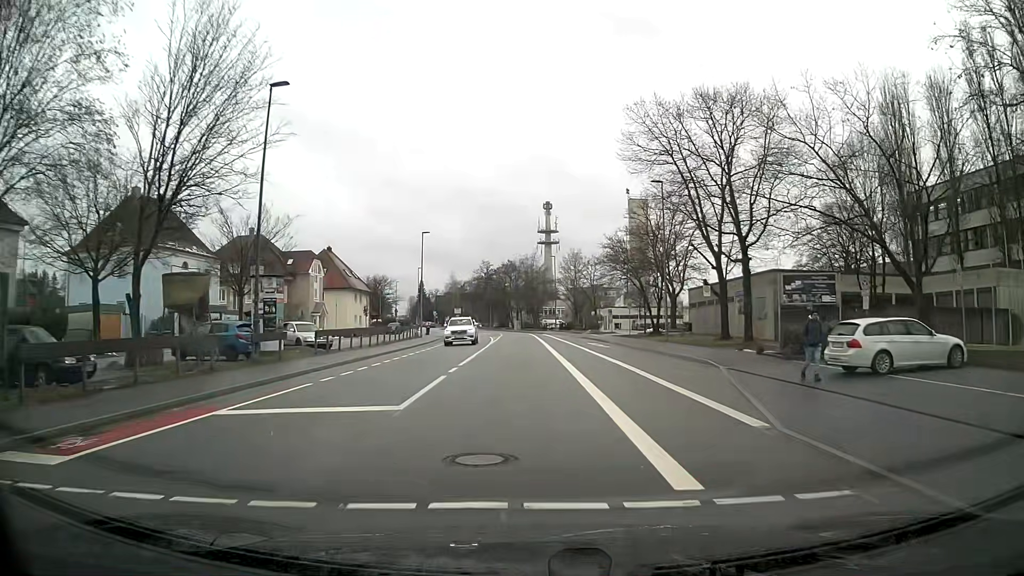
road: tertiary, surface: asphalt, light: Day
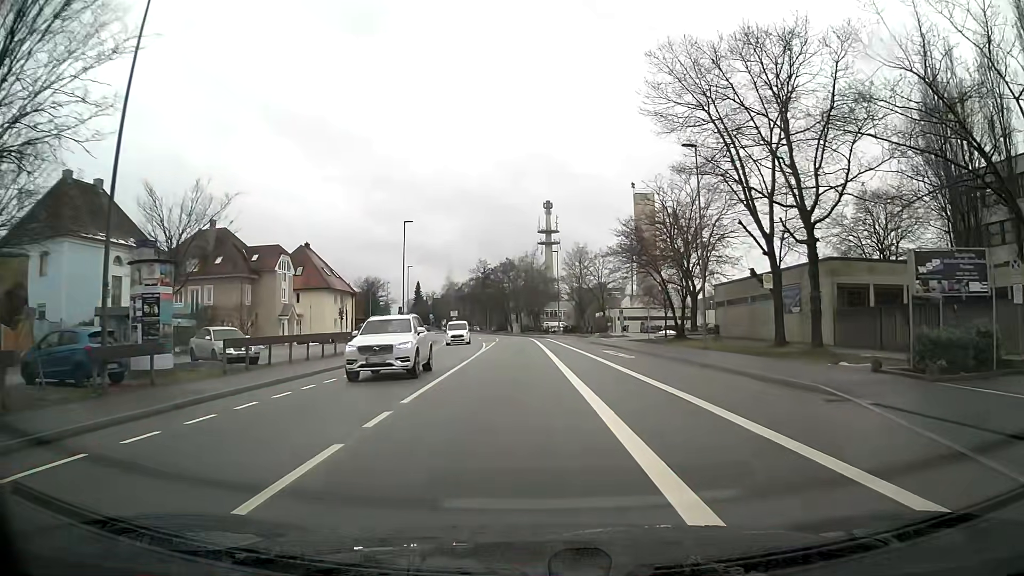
(0.0, +9.4) m; 0°
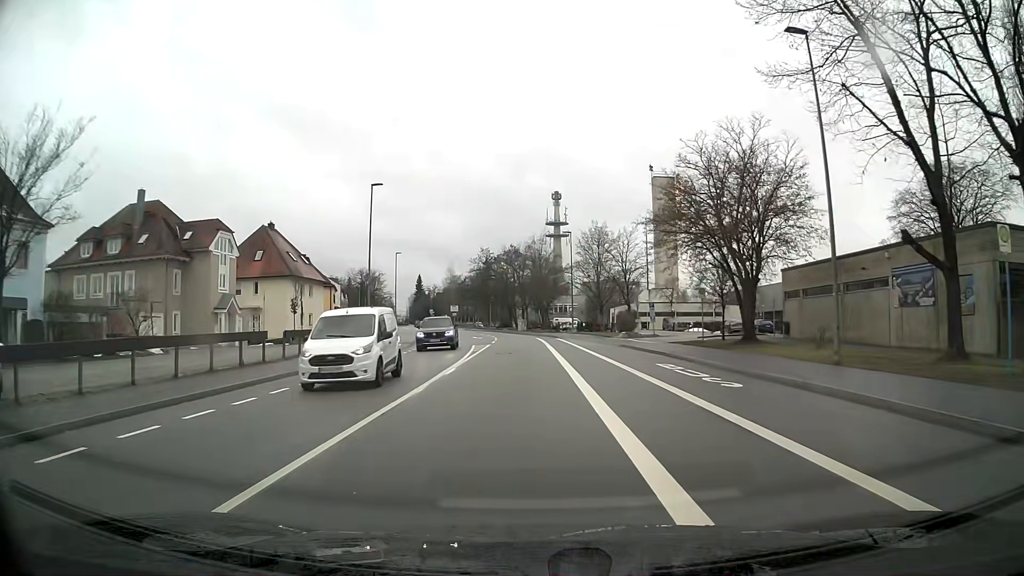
(-0.1, +14.2) m; -1°
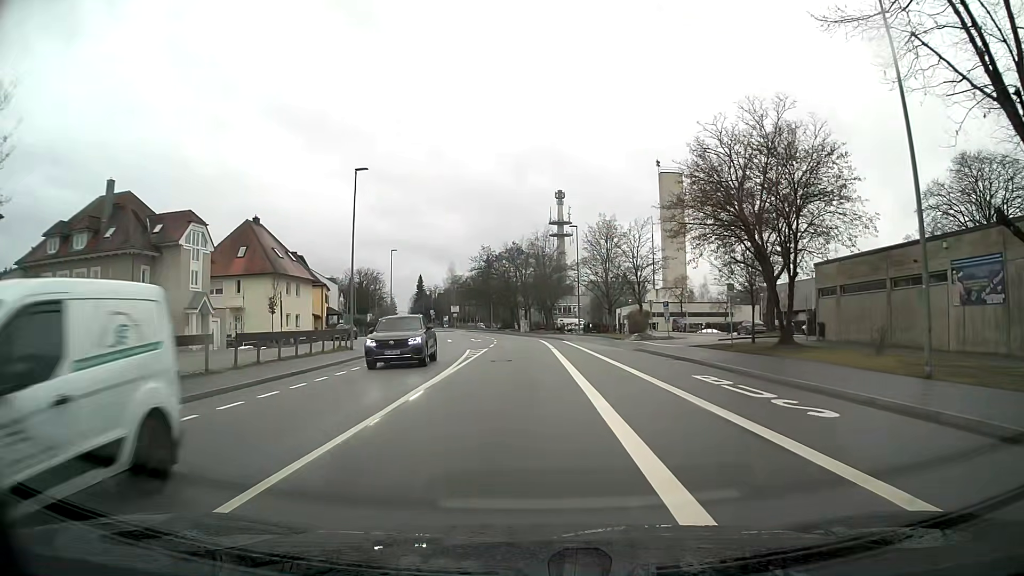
(0.0, +4.8) m; 0°
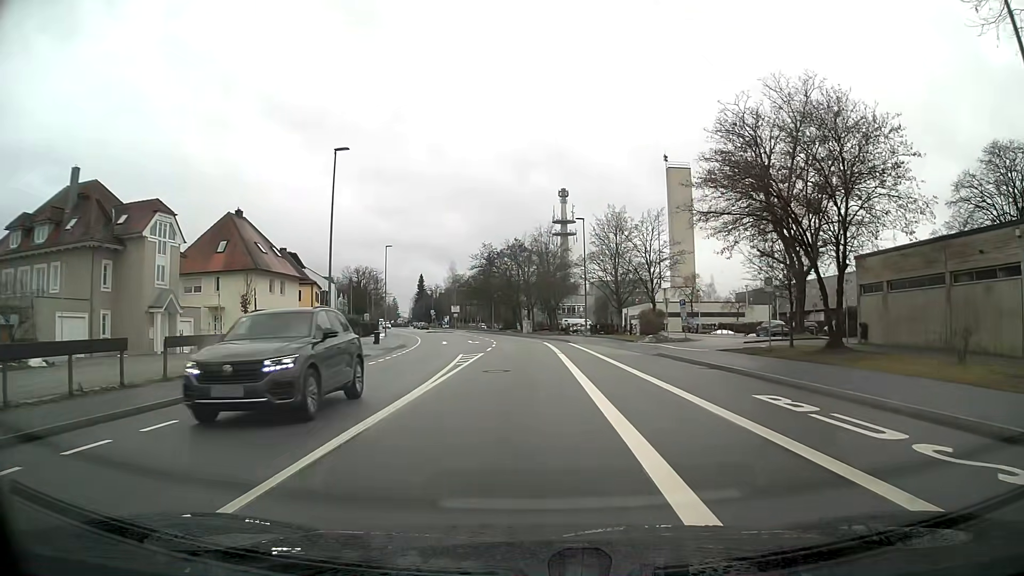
(0.0, +4.8) m; 0°
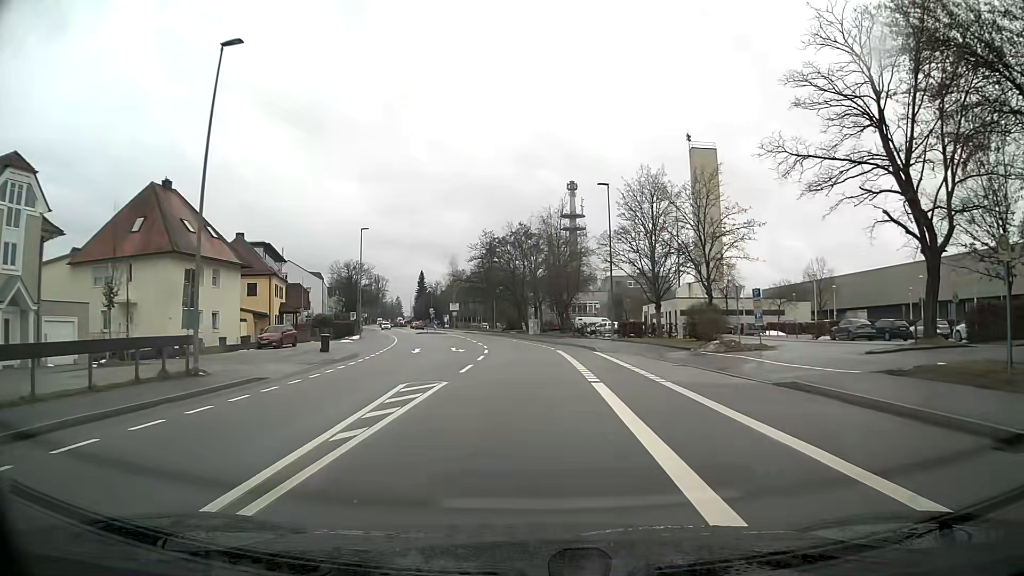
(-0.1, +14.4) m; 0°
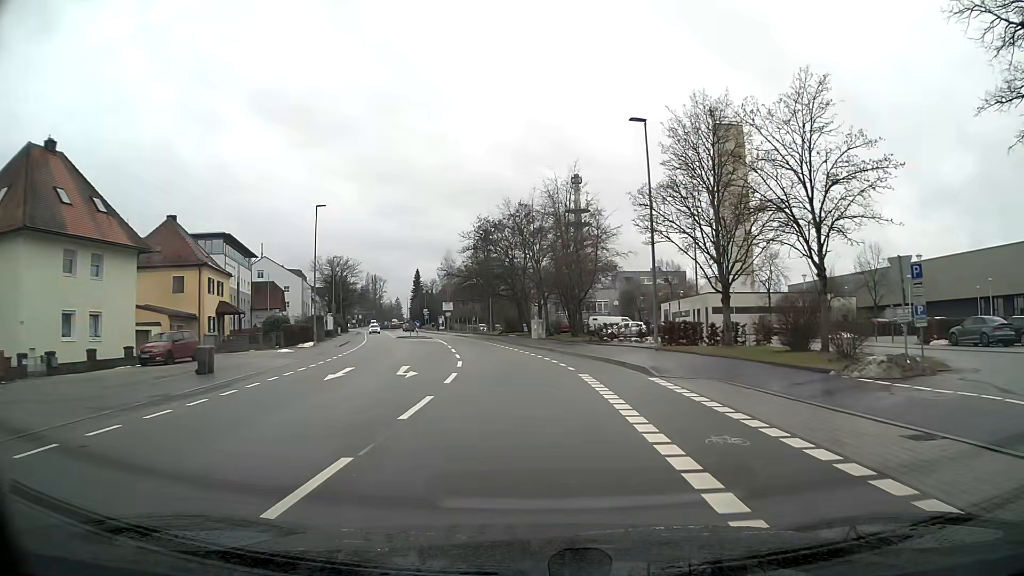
(0.0, +14.4) m; 0°
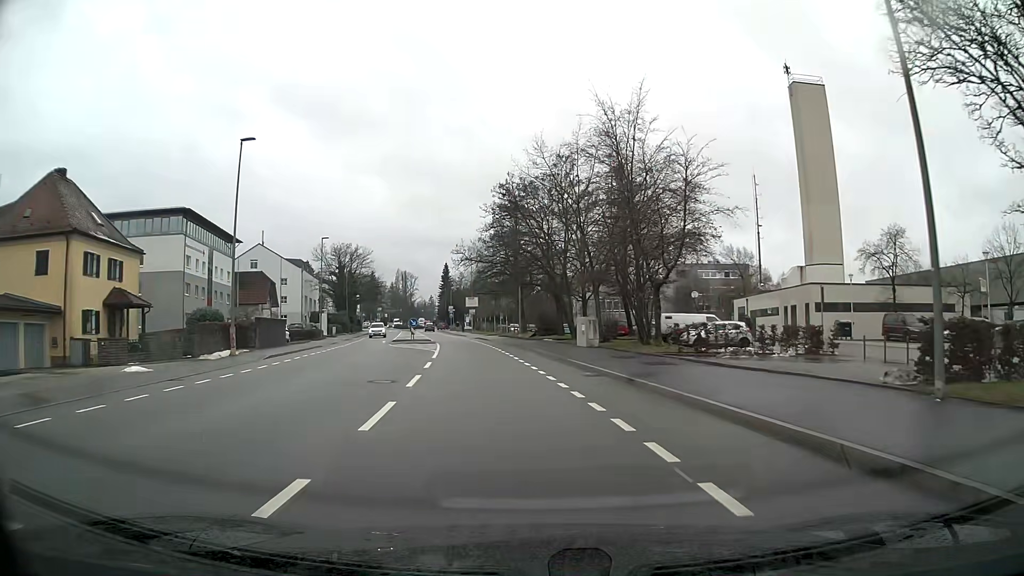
(-0.5, +19.2) m; -4°
